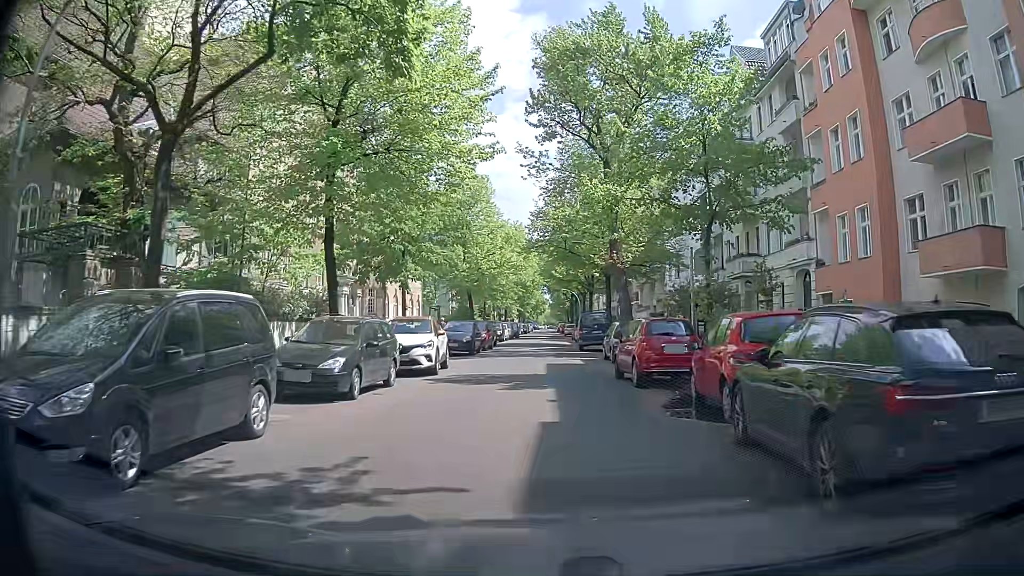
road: residential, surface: asphalt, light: Day
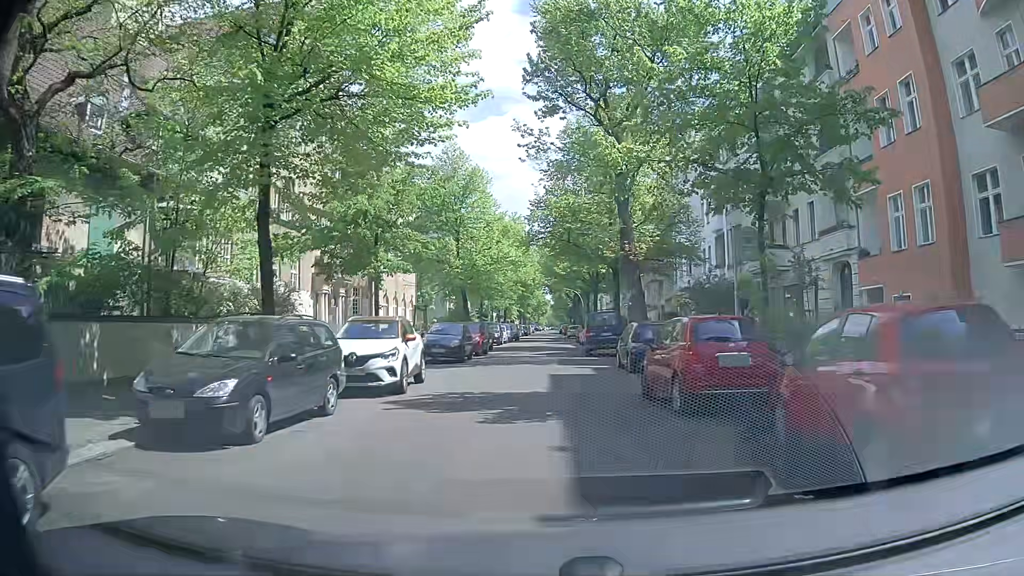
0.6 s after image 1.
(0.0, +4.5) m; -1°
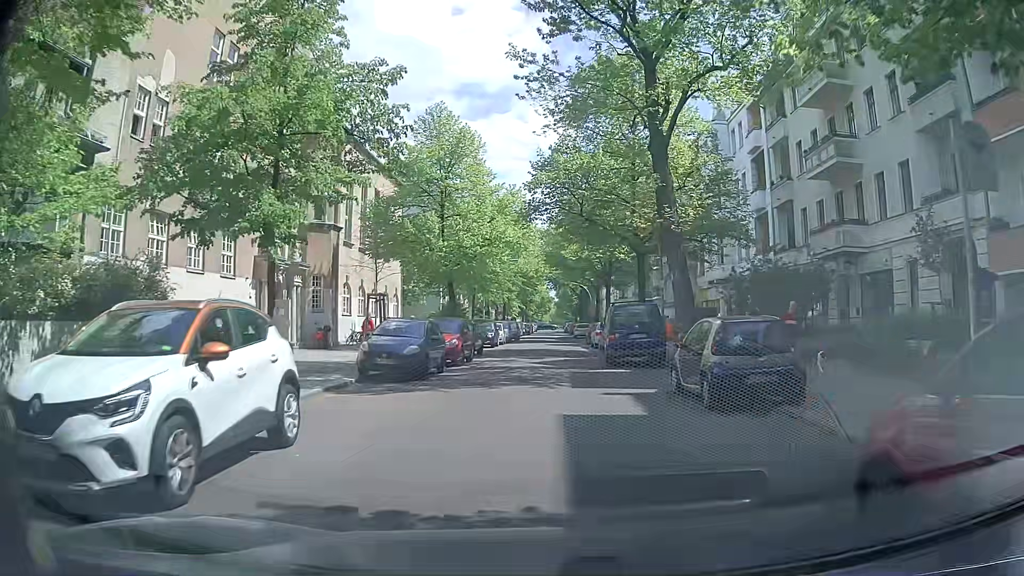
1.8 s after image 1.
(0.0, +9.0) m; -1°
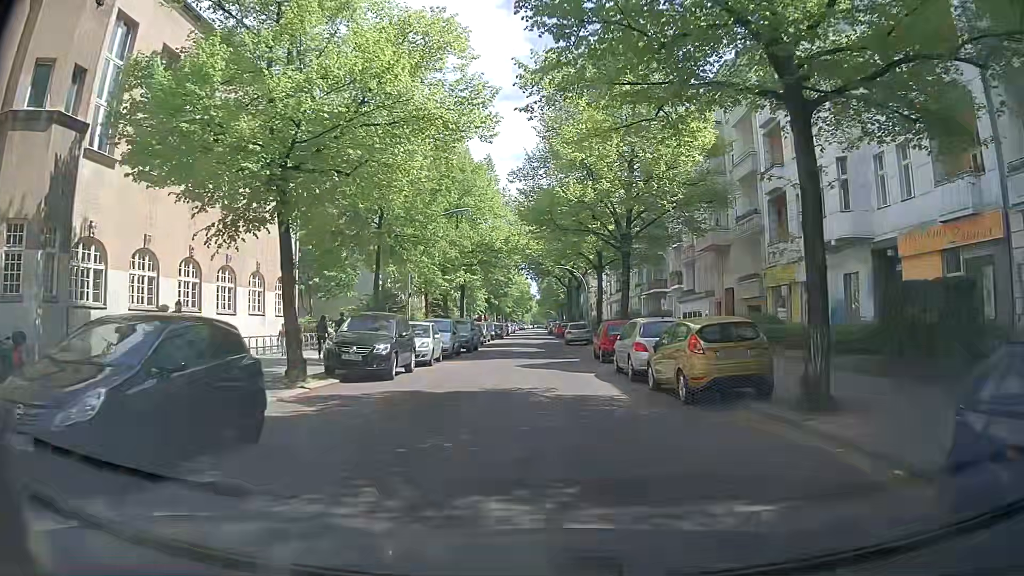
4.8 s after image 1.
(+0.7, +22.9) m; +2°
